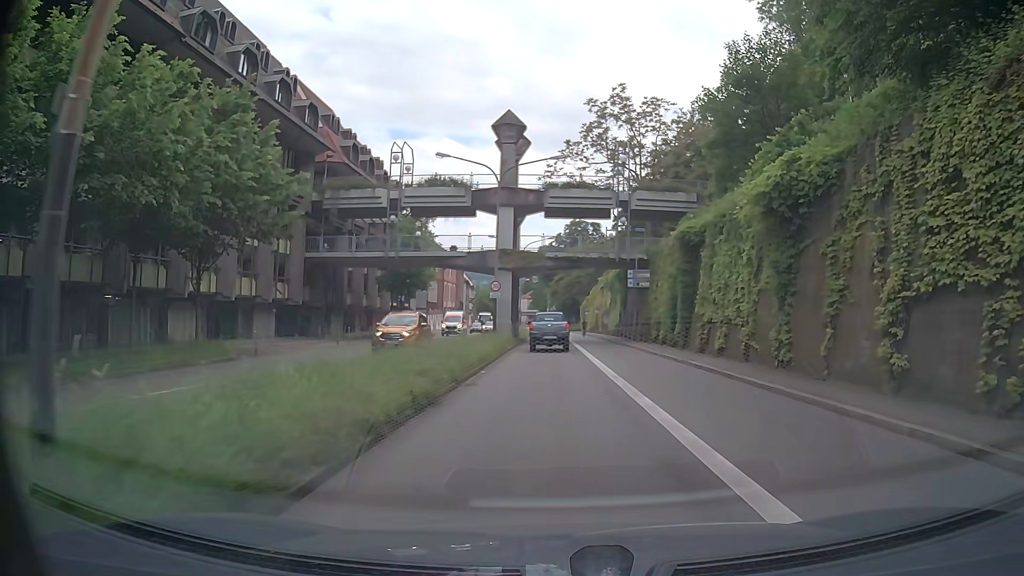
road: primary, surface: asphalt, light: Day
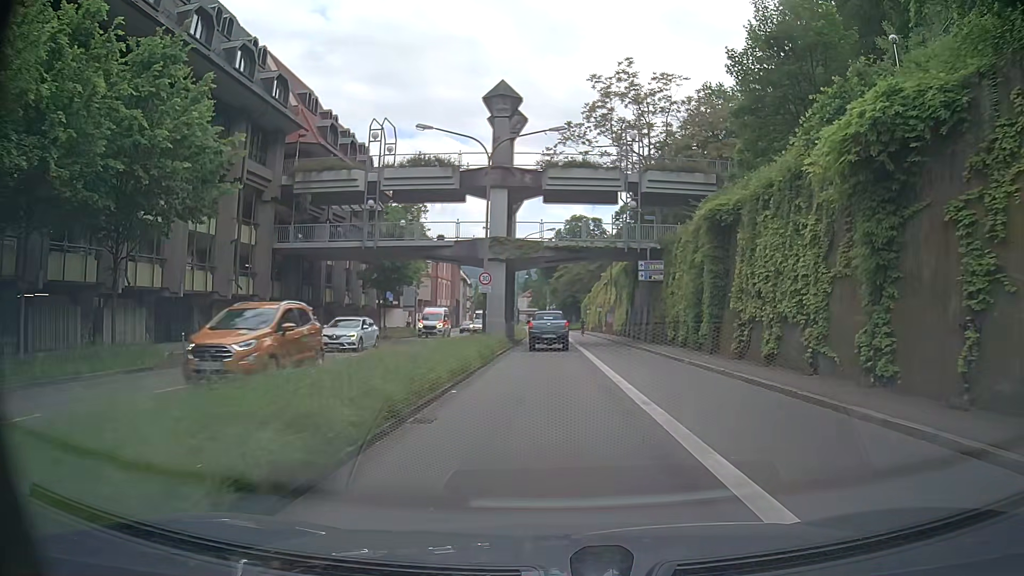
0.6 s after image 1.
(0.0, +5.4) m; 0°
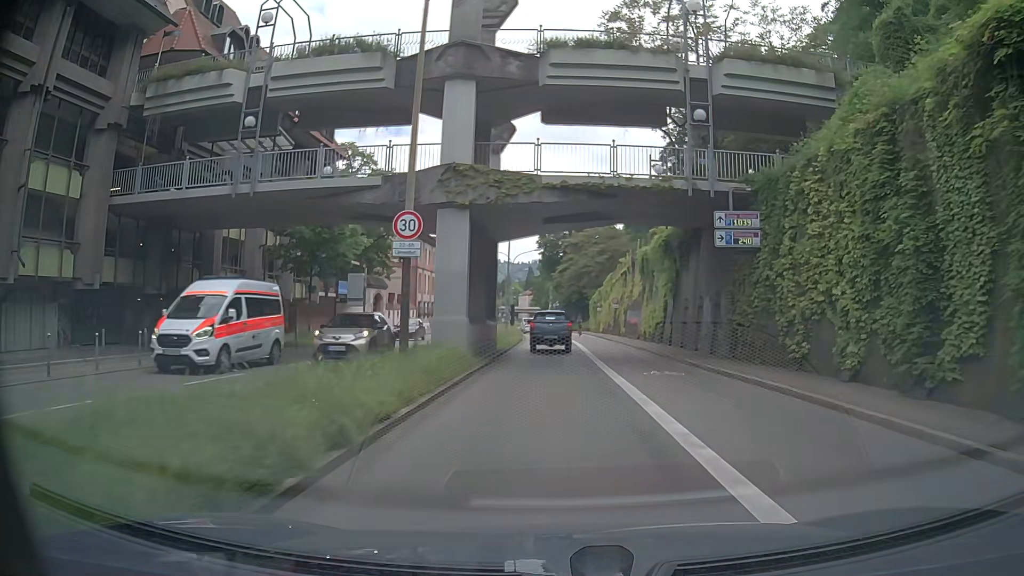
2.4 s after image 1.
(0.0, +16.8) m; +1°
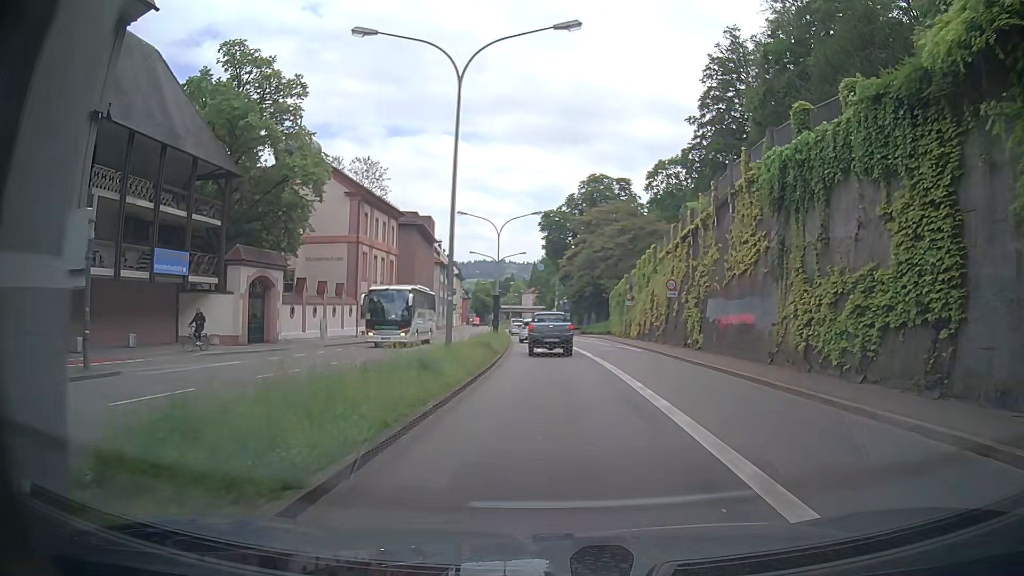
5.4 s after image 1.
(-0.3, +26.9) m; +4°
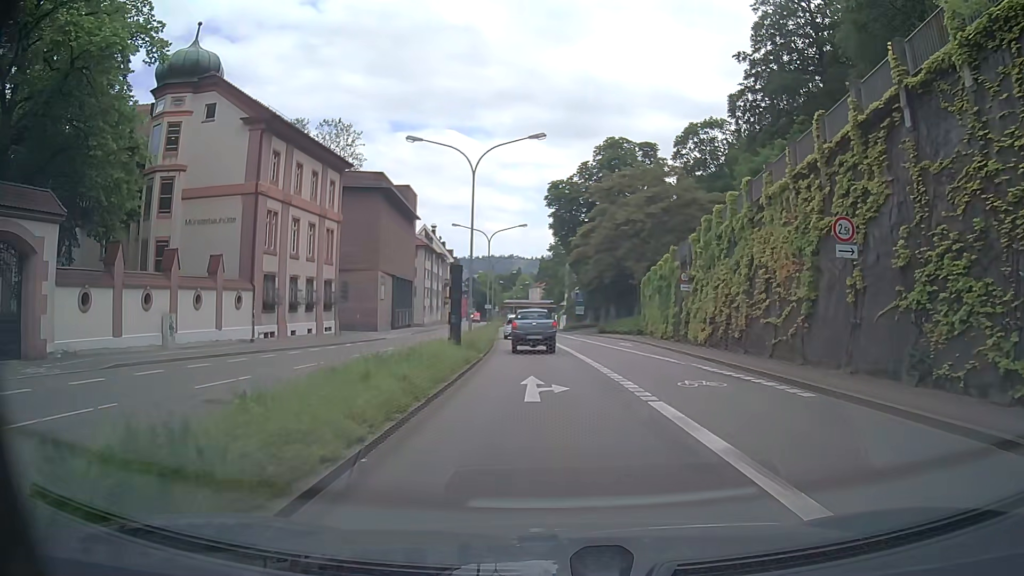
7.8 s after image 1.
(-1.8, +20.7) m; -7°
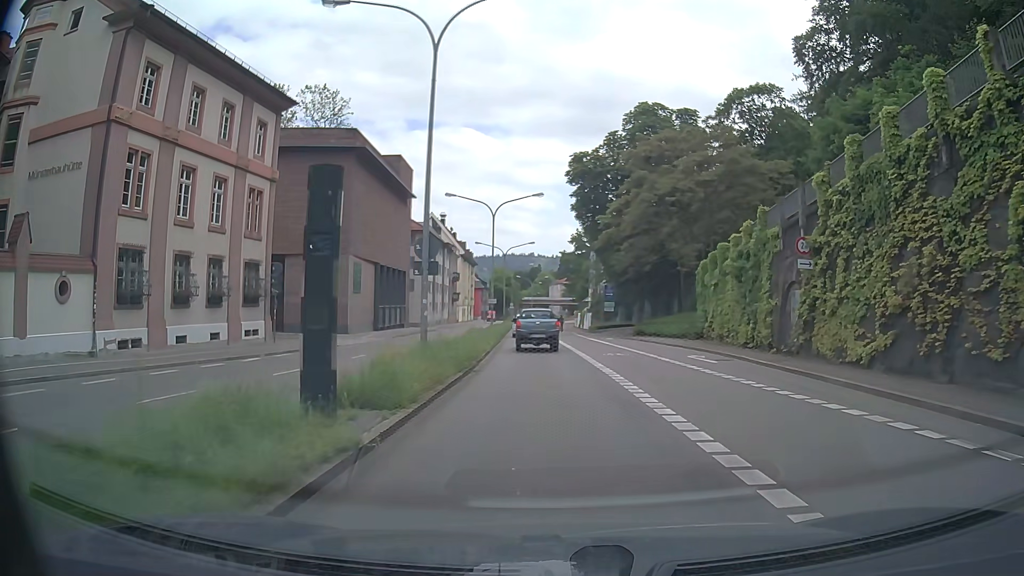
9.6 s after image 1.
(-0.1, +14.8) m; 0°
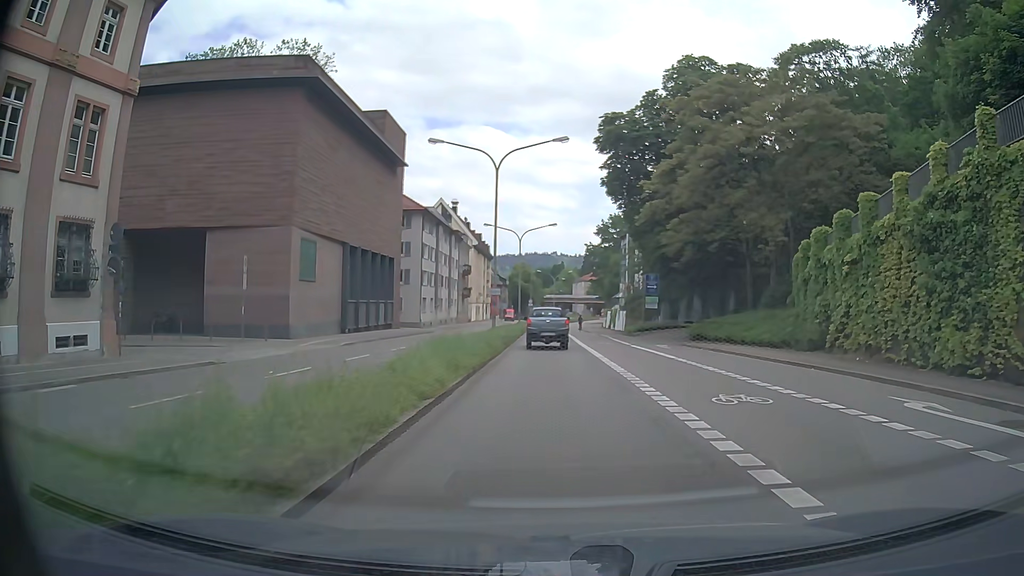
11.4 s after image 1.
(-0.7, +14.7) m; -3°
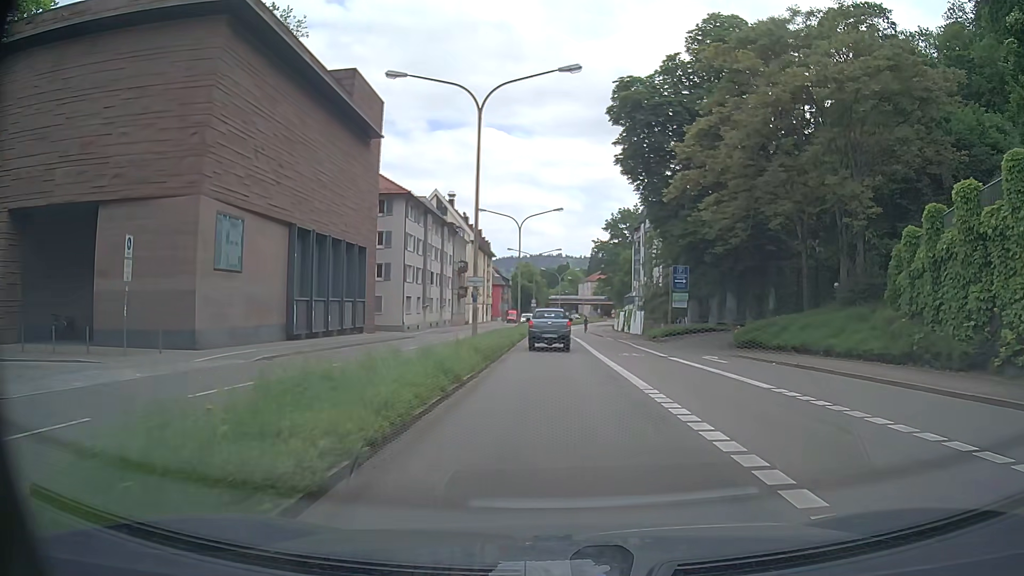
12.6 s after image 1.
(-0.1, +10.0) m; -1°
(0, +10) (0, +20) (0, +30) (0, +40) (0, +50) (0, +60) (0, +70) (+1, +80) (+1, +90) (+2, +100) m
